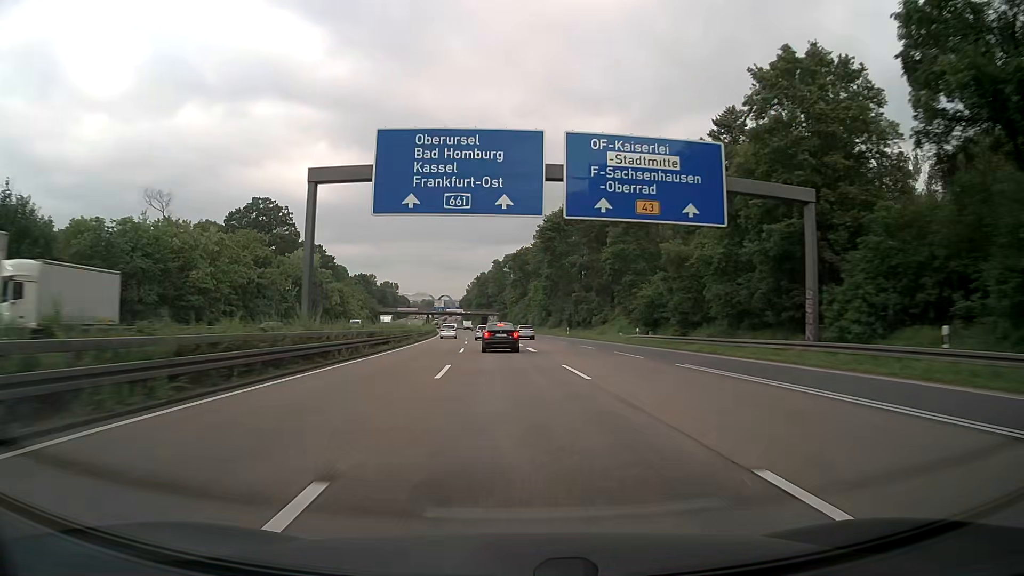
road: motorway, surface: asphalt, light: Day
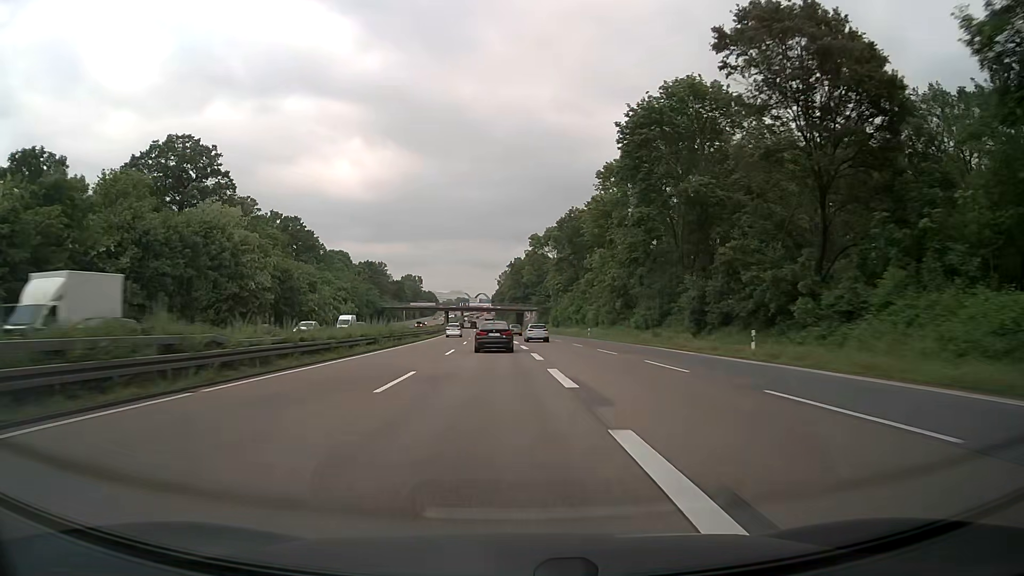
(-2.0, +57.1) m; -4°
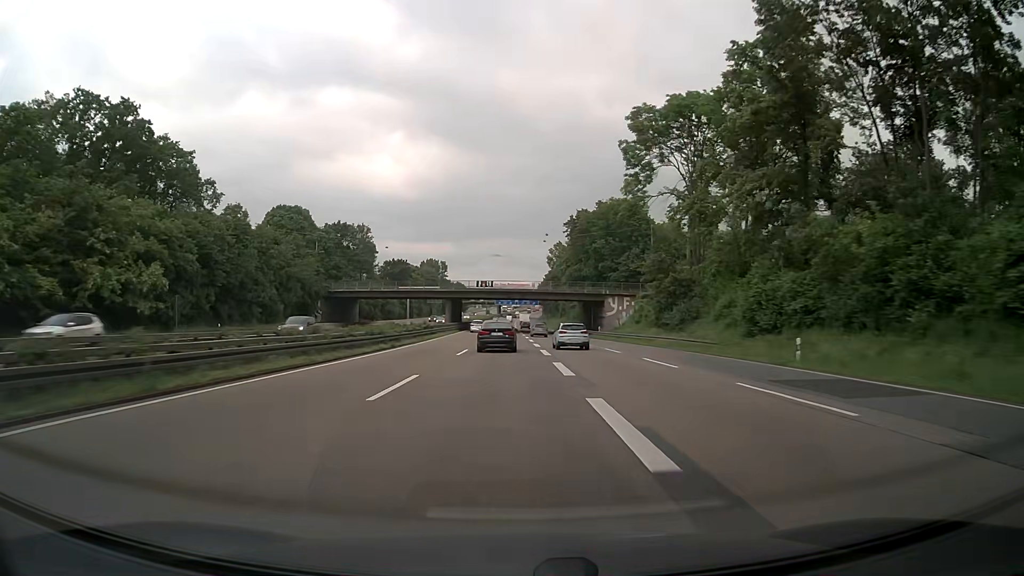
(-3.3, +91.6) m; -4°
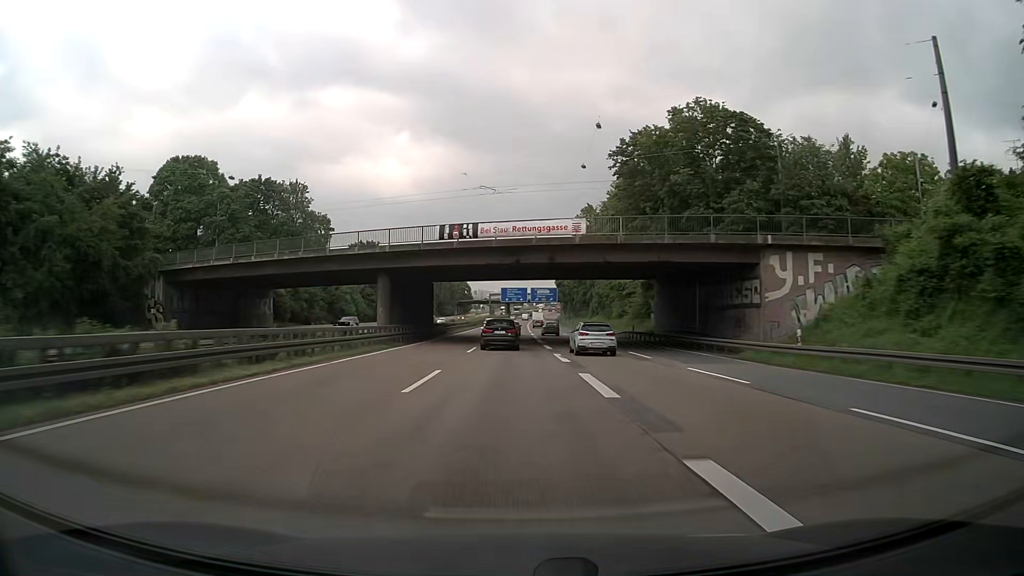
(-0.5, +53.1) m; -1°
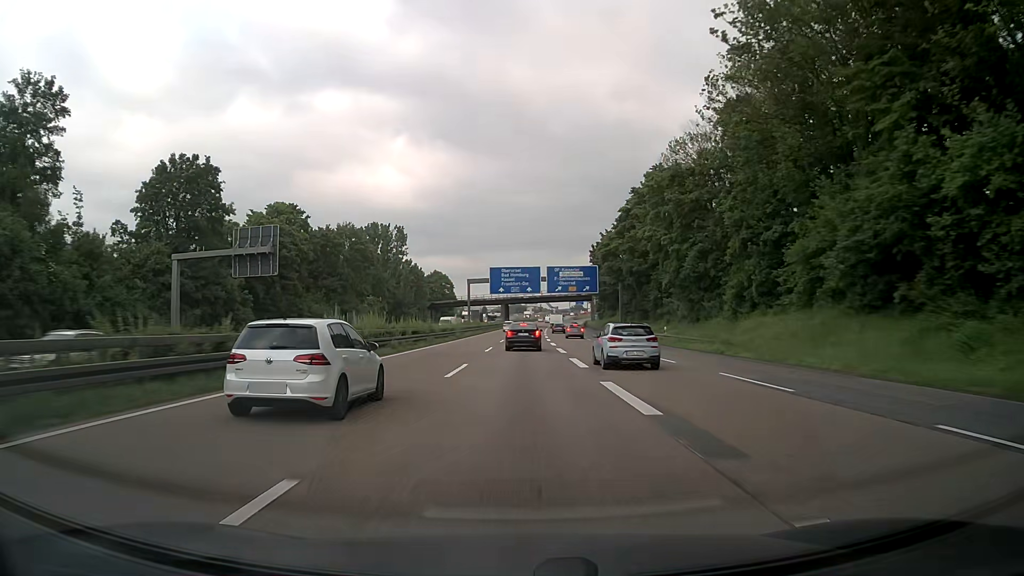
(-0.6, +85.9) m; 0°
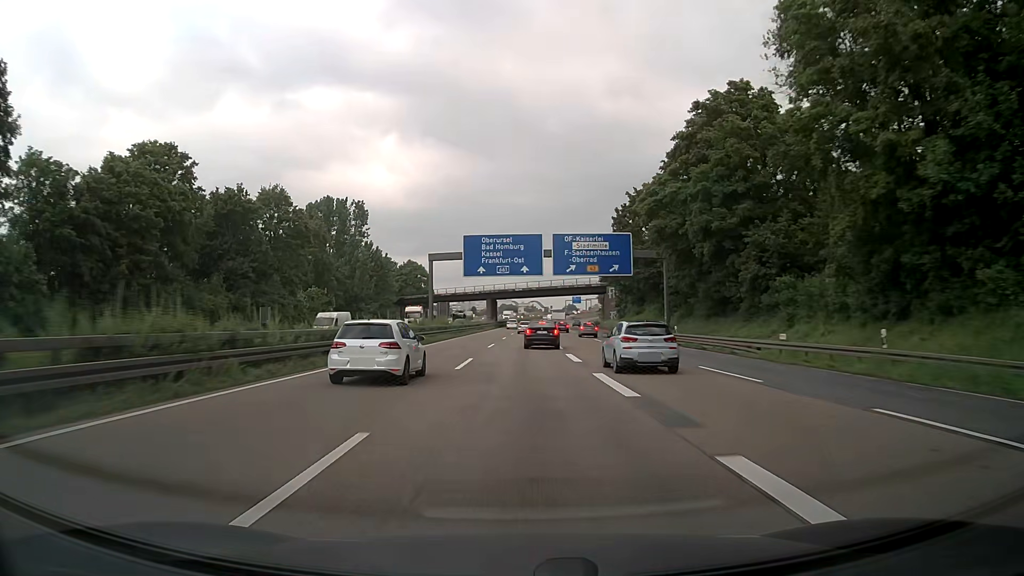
(+0.2, +33.6) m; +1°
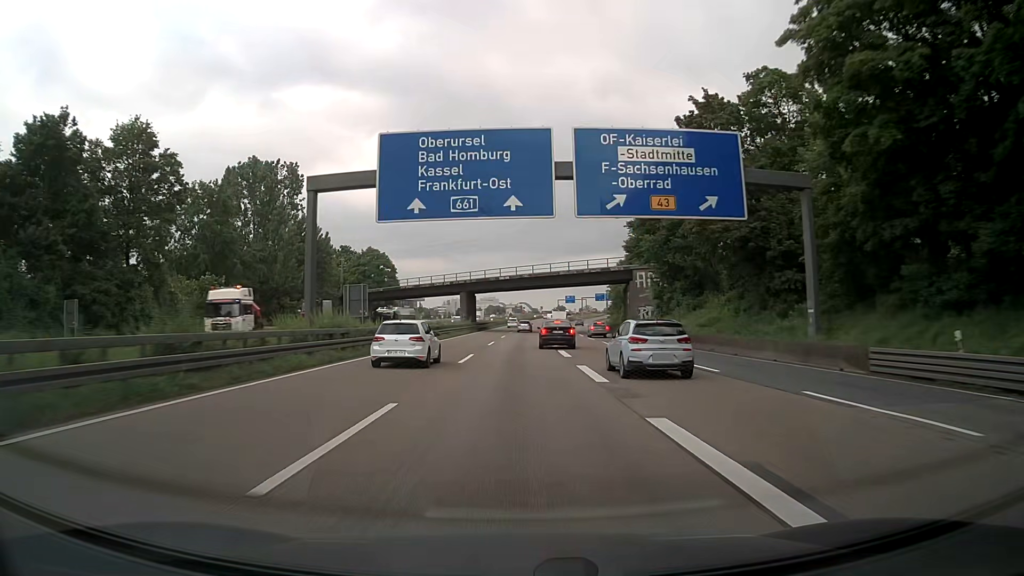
(+0.3, +33.0) m; +1°
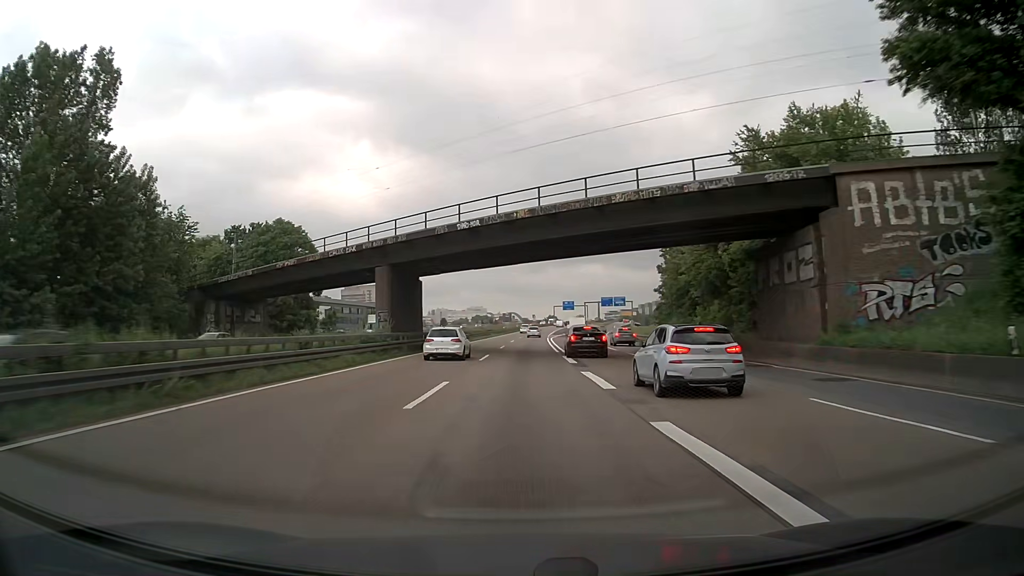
(+0.1, +48.1) m; +1°
(0, +10) (0, +20) (0, +30) (0, +40) (+1, +50) (+1, +60) (+1, +70) (+2, +80) (+2, +90) (+3, +100) m
